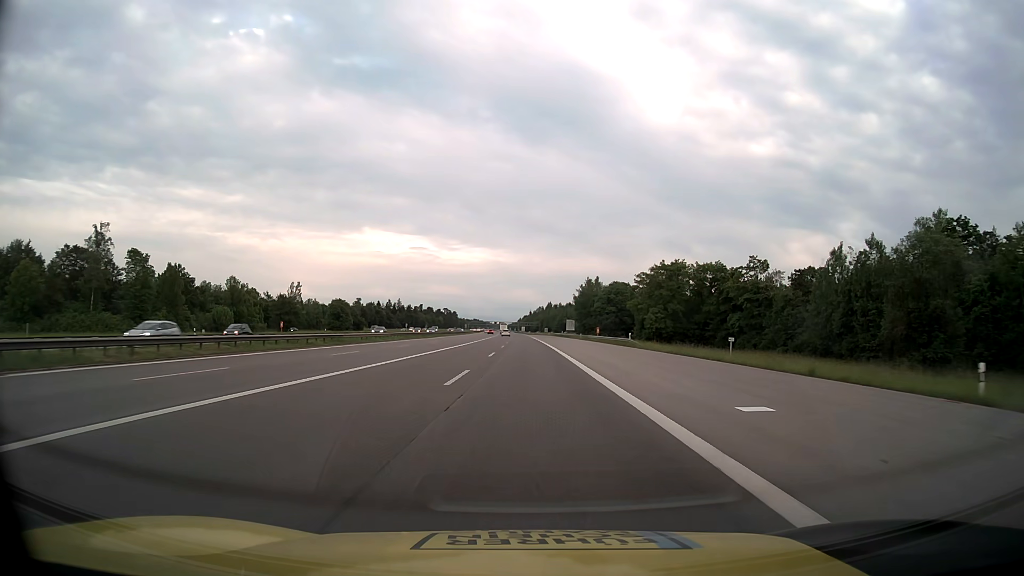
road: motorway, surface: asphalt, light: Day
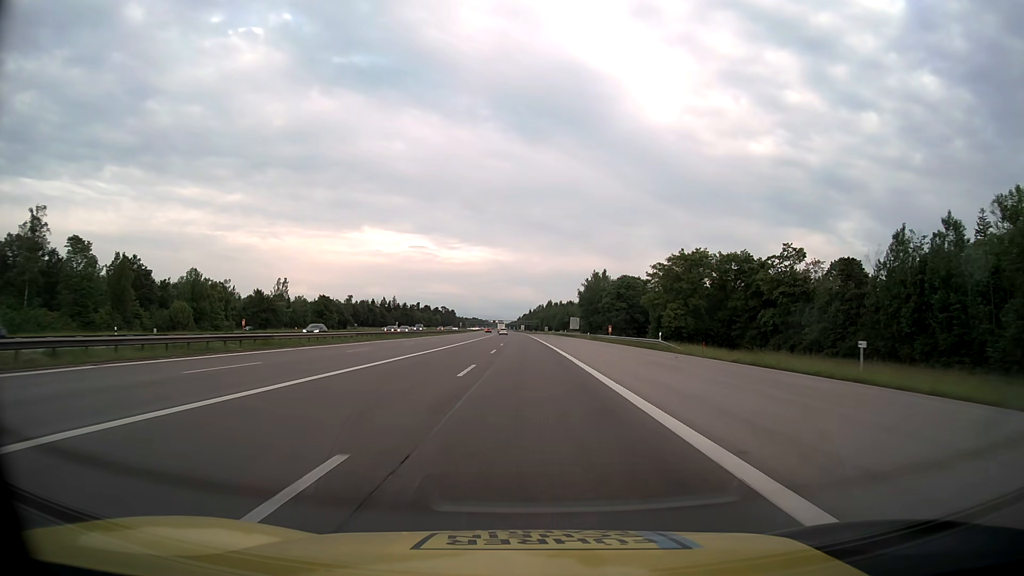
(0.0, +15.4) m; 0°
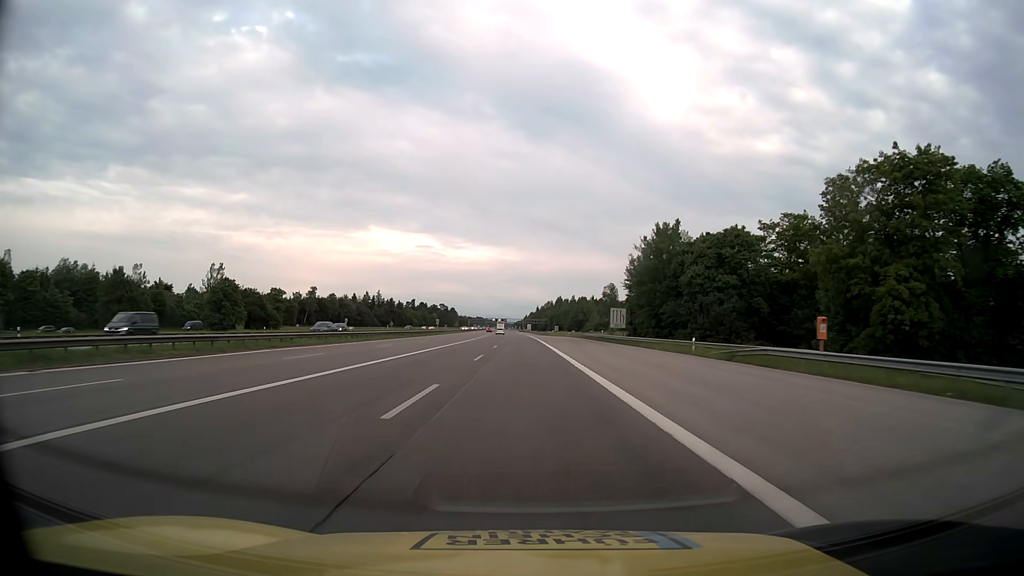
(-0.1, +63.8) m; -1°
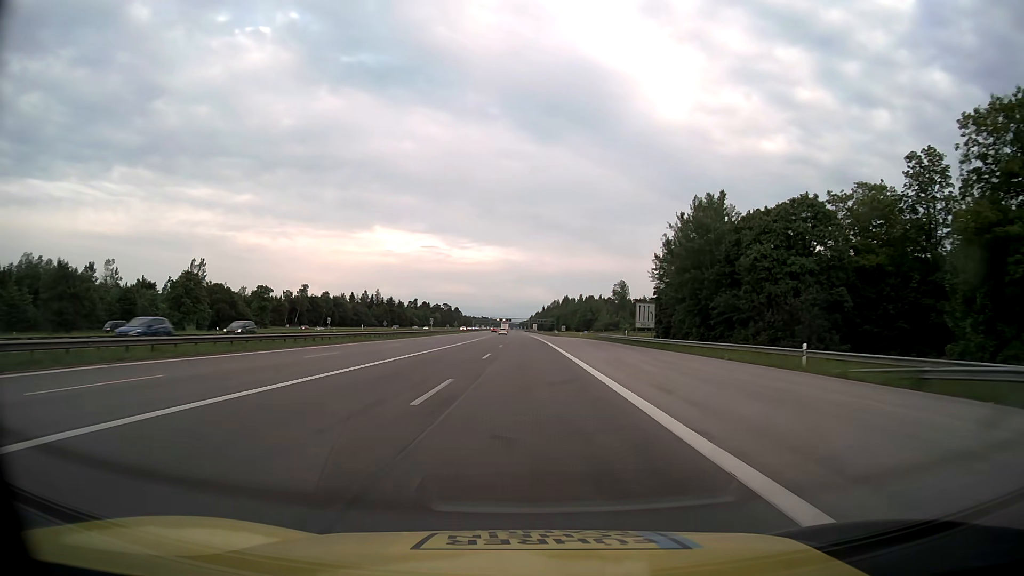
(-0.1, +16.3) m; 0°
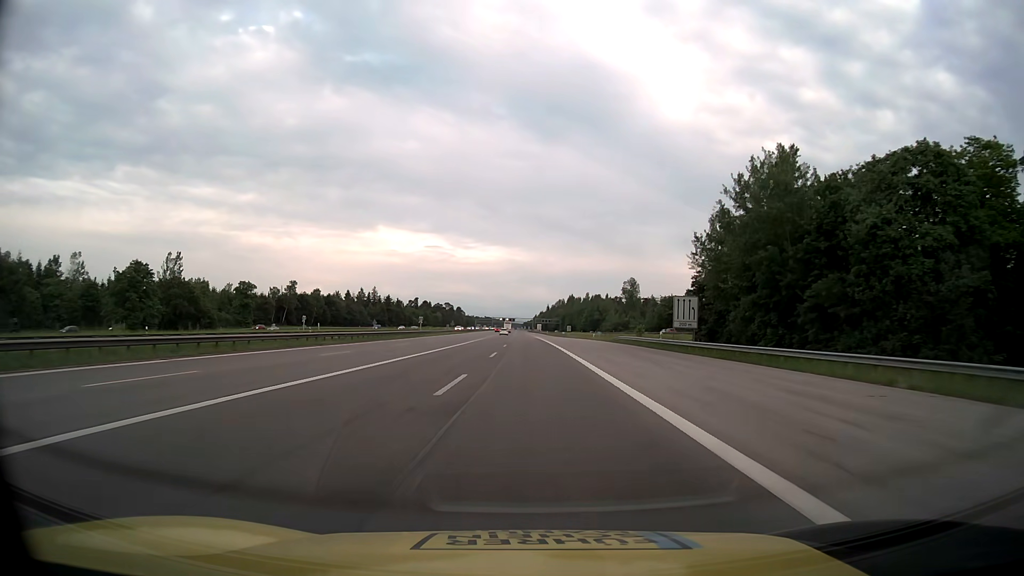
(-0.1, +16.4) m; 0°
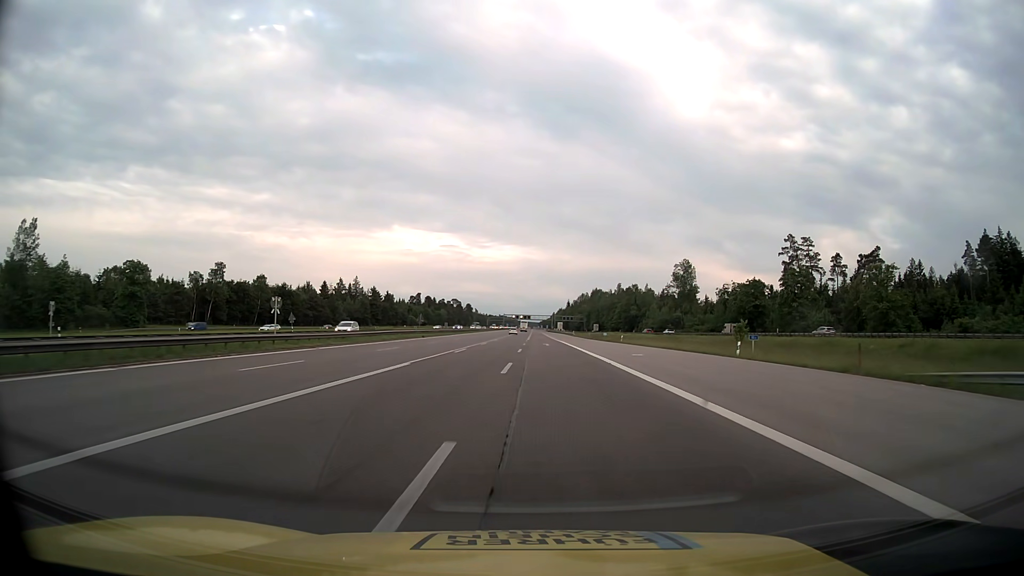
(-0.7, +66.0) m; -1°
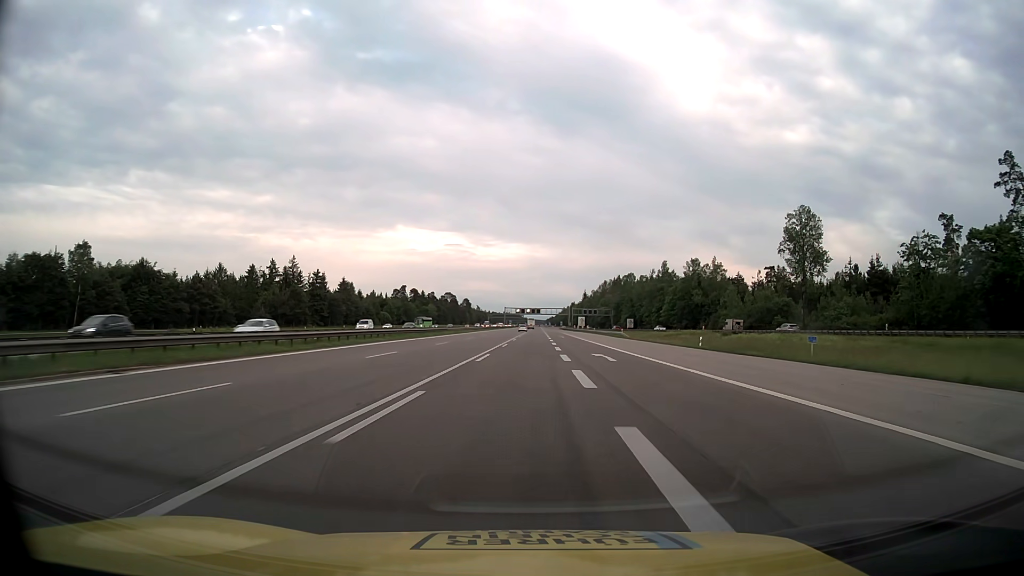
(-1.0, +83.3) m; -1°
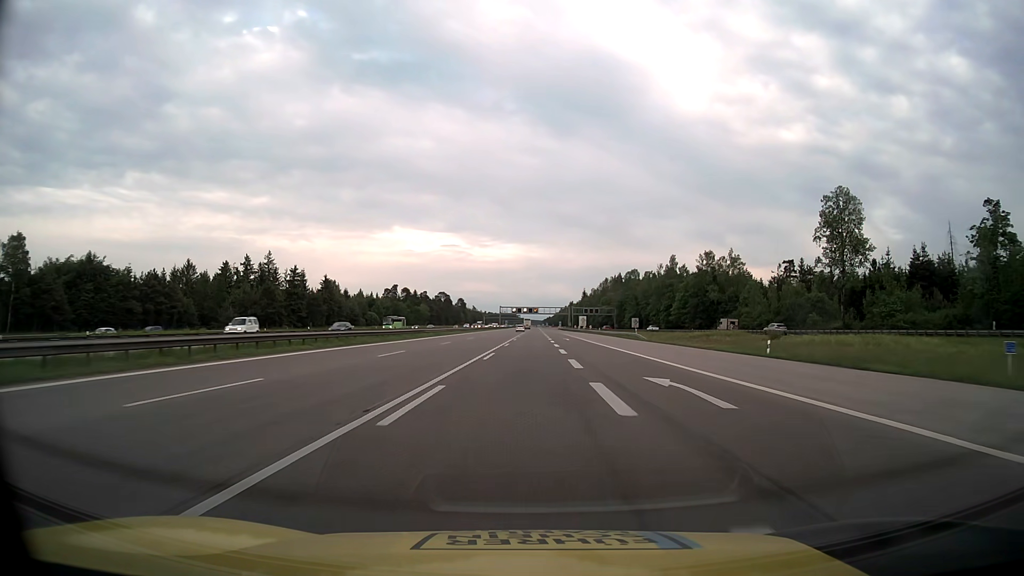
(0.0, +16.7) m; 0°
(0, +10) (0, +20) (0, +30) (0, +40) (0, +50) (0, +60) (+1, +70) (+1, +80) (+1, +90) (+1, +100) m
